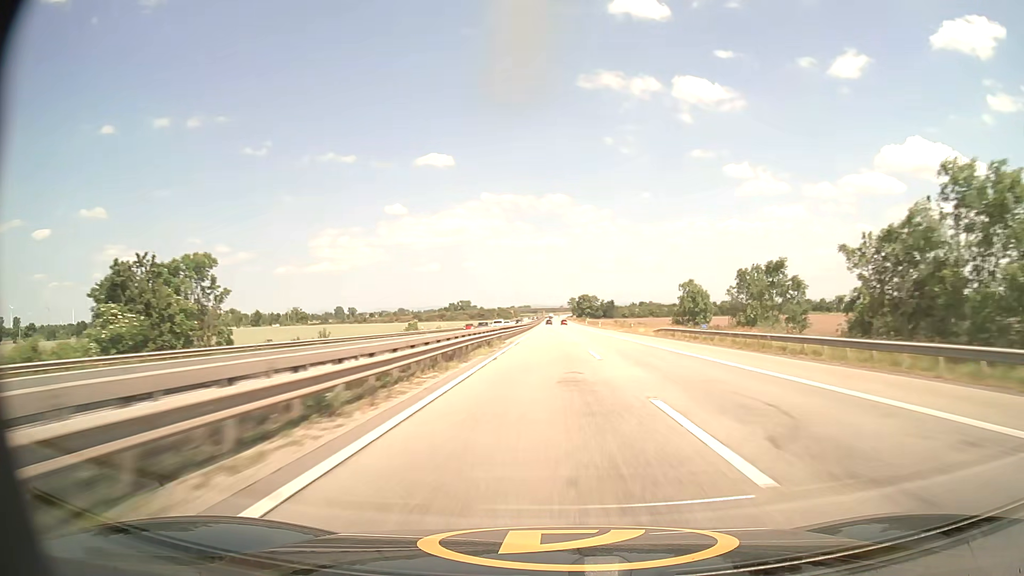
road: motorway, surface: asphalt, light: Day
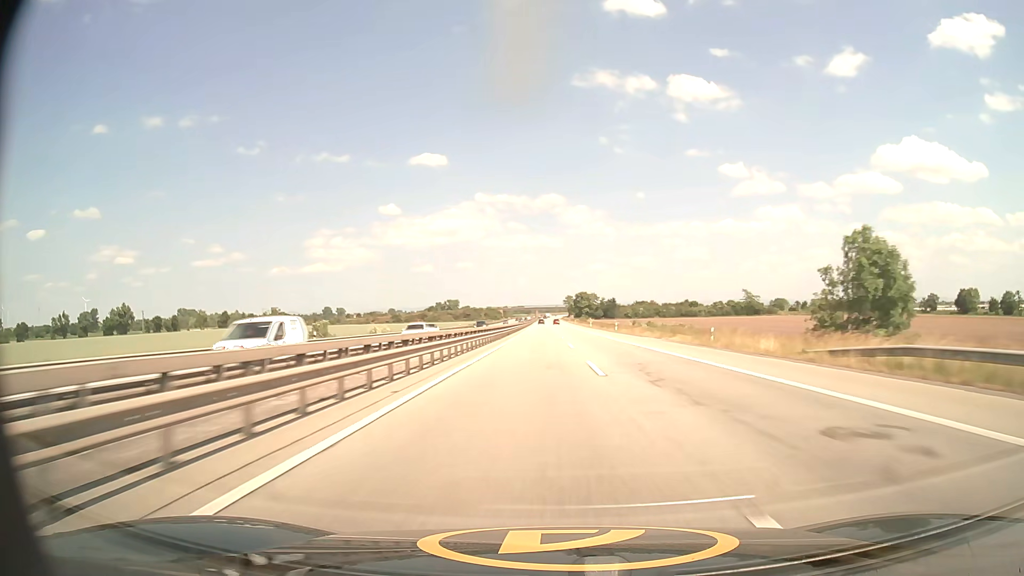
(+0.2, +43.0) m; +1°
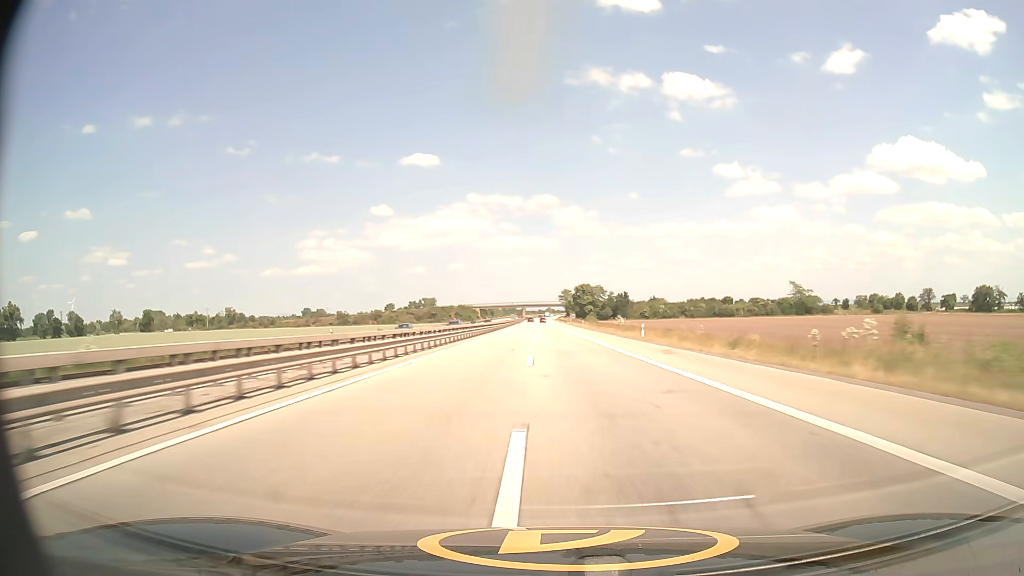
(+0.5, +86.3) m; +1°
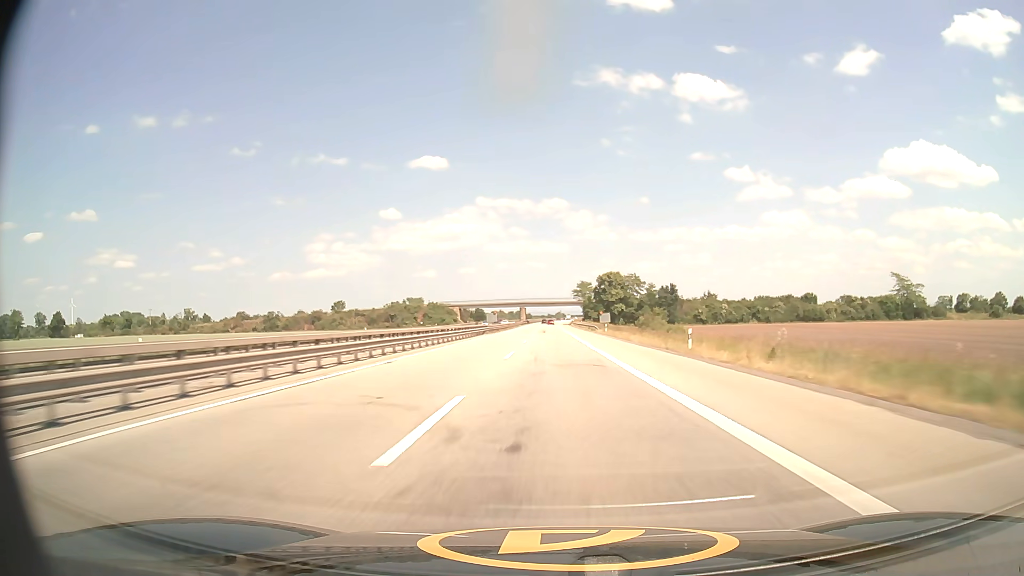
(-0.6, +86.0) m; -1°
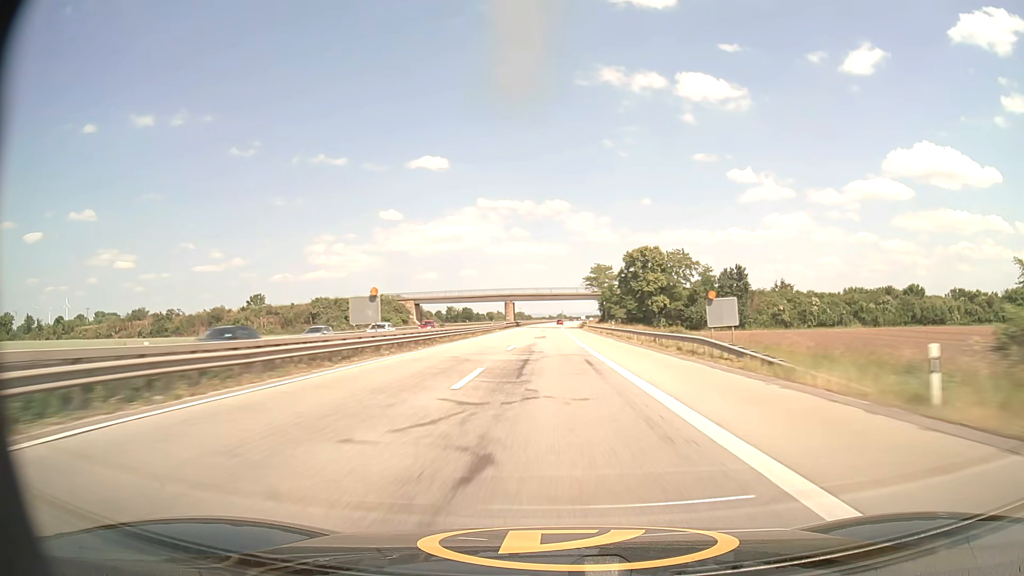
(-0.2, +64.8) m; 0°
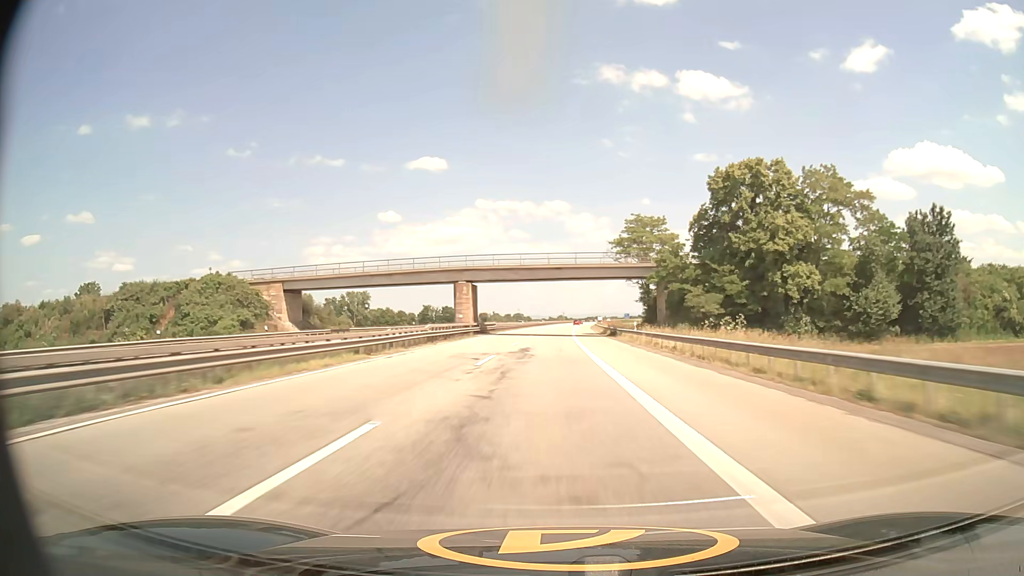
(+0.1, +64.7) m; 0°
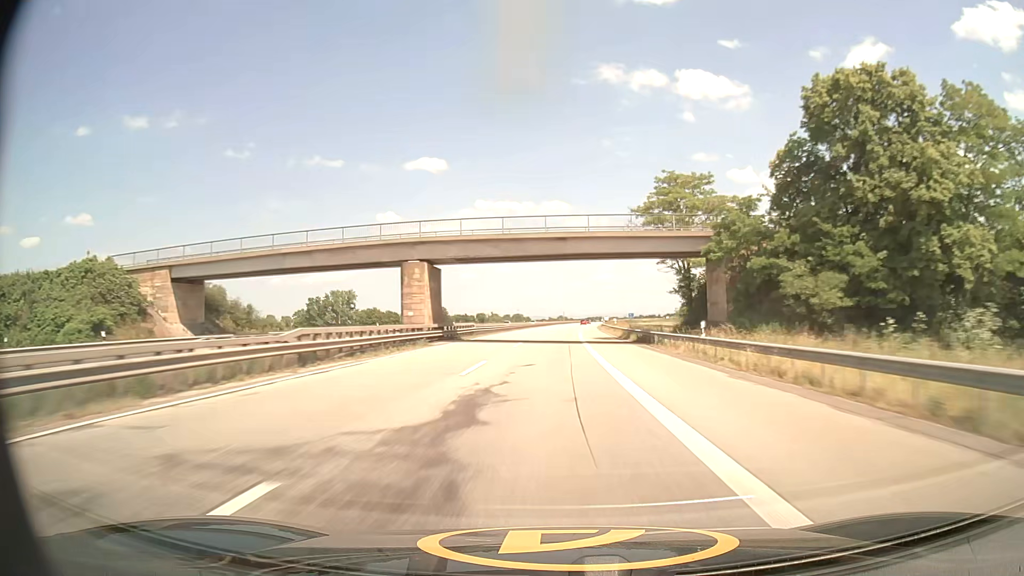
(0.0, +21.6) m; 0°
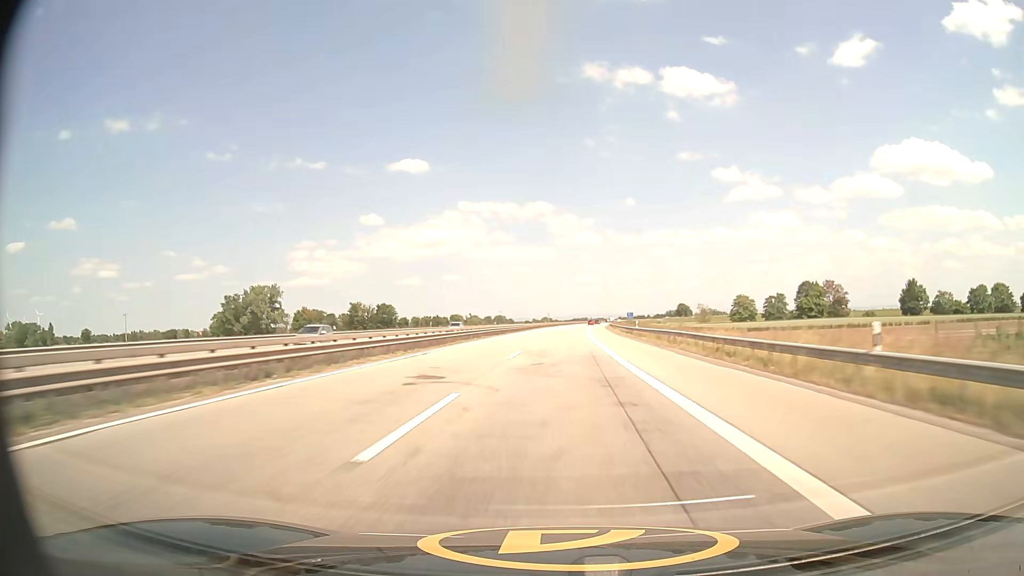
(+0.5, +64.6) m; +1°
(0, +10) (0, +20) (0, +30) (+1, +40) (+1, +50) (+1, +60) (+2, +70) (+2, +80) (+3, +90) (+3, +100) m
